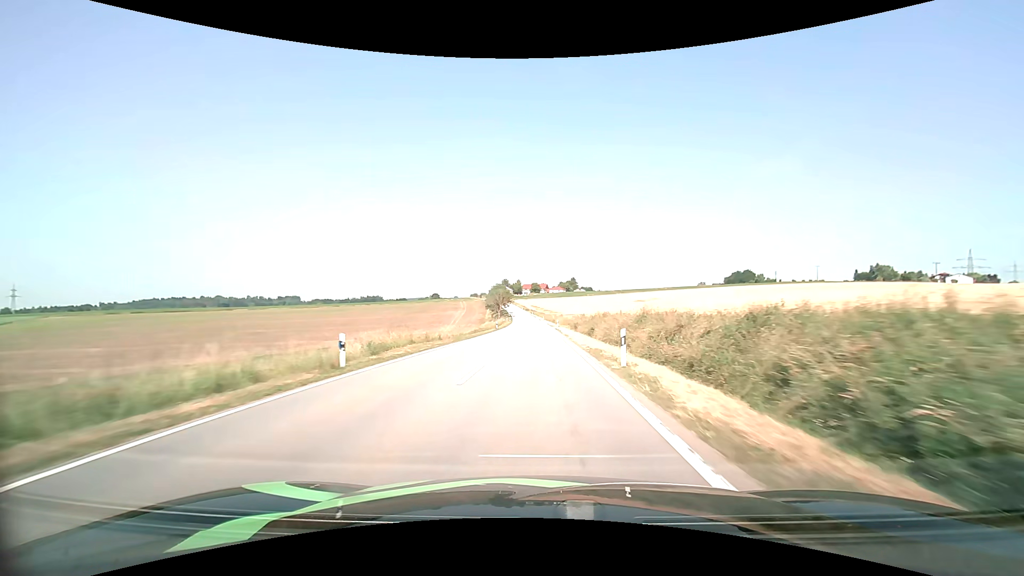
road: tertiary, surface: asphalt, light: Day
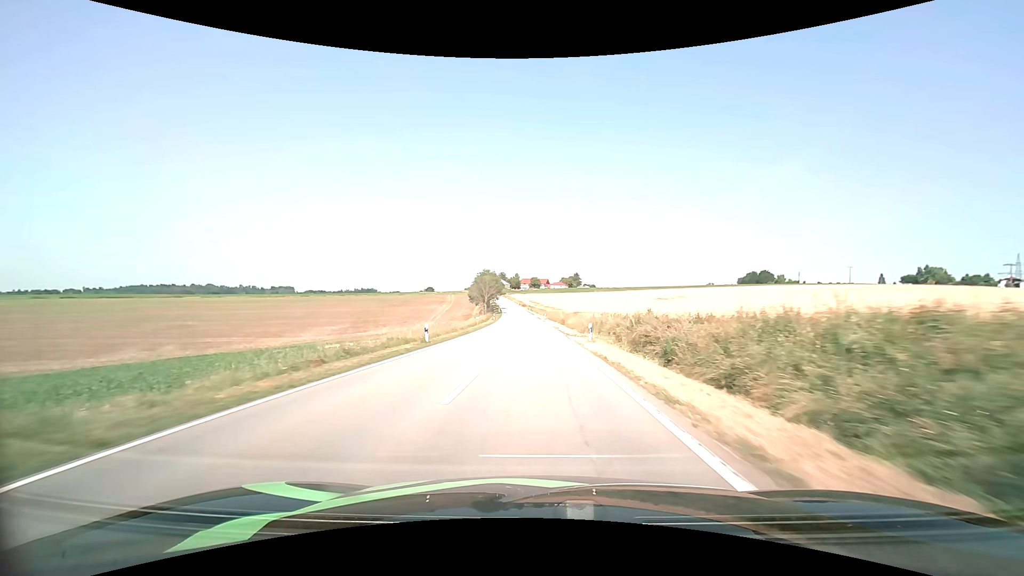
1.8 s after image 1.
(0.0, +40.0) m; 0°
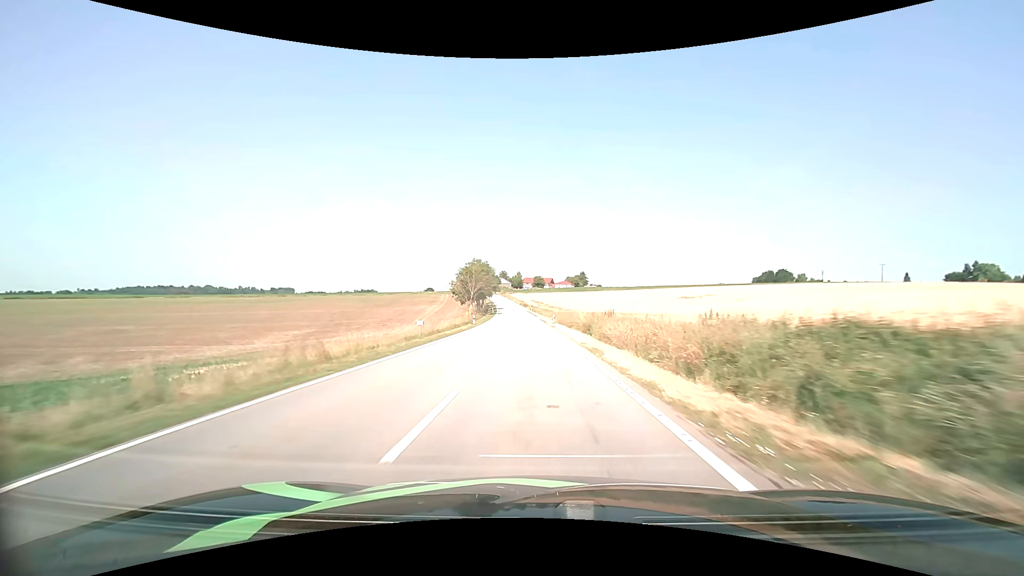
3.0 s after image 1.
(0.0, +27.2) m; 0°
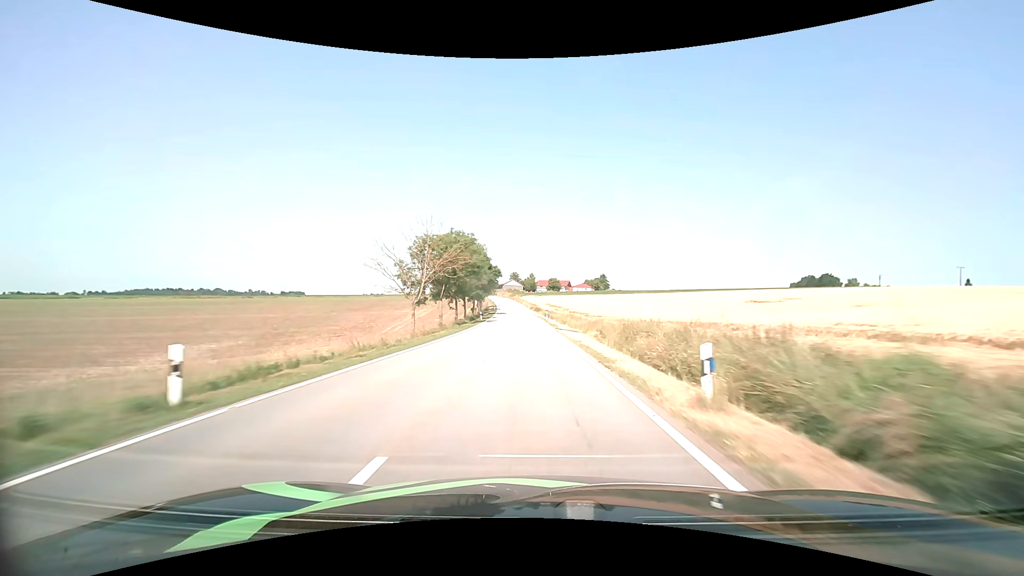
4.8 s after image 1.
(-0.6, +41.2) m; -2°
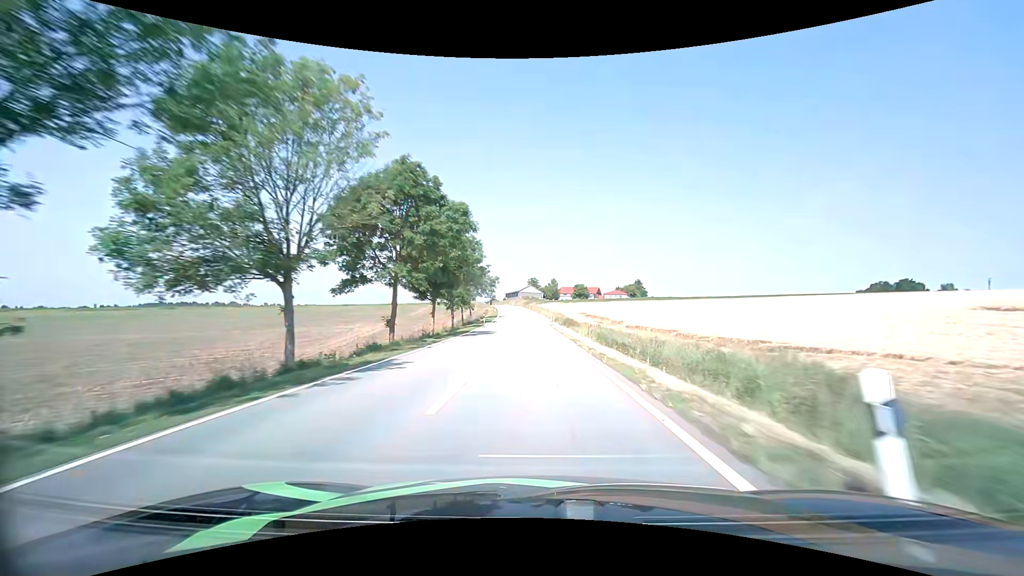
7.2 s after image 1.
(-1.2, +55.7) m; -2°
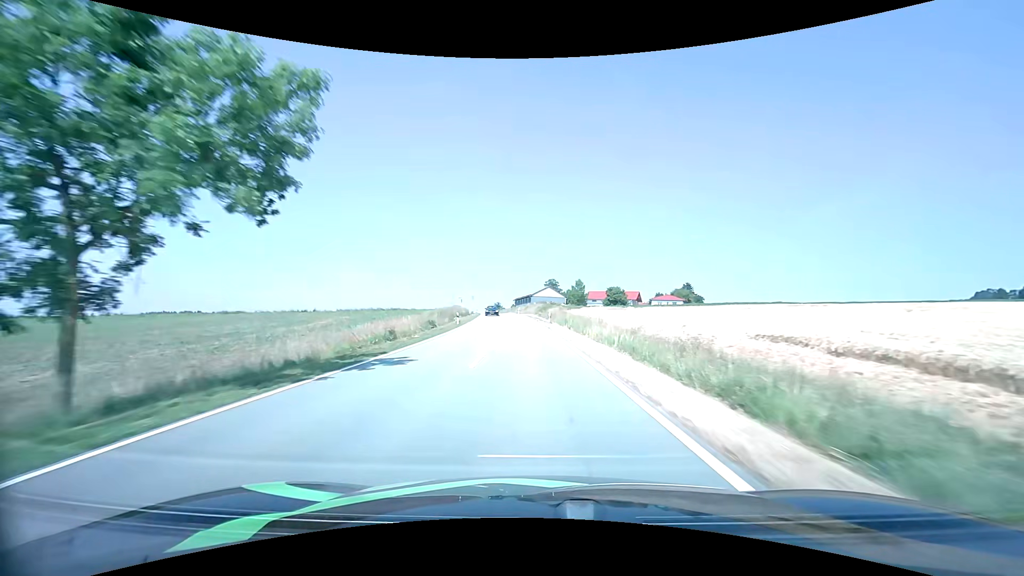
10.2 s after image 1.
(-1.4, +68.9) m; -2°
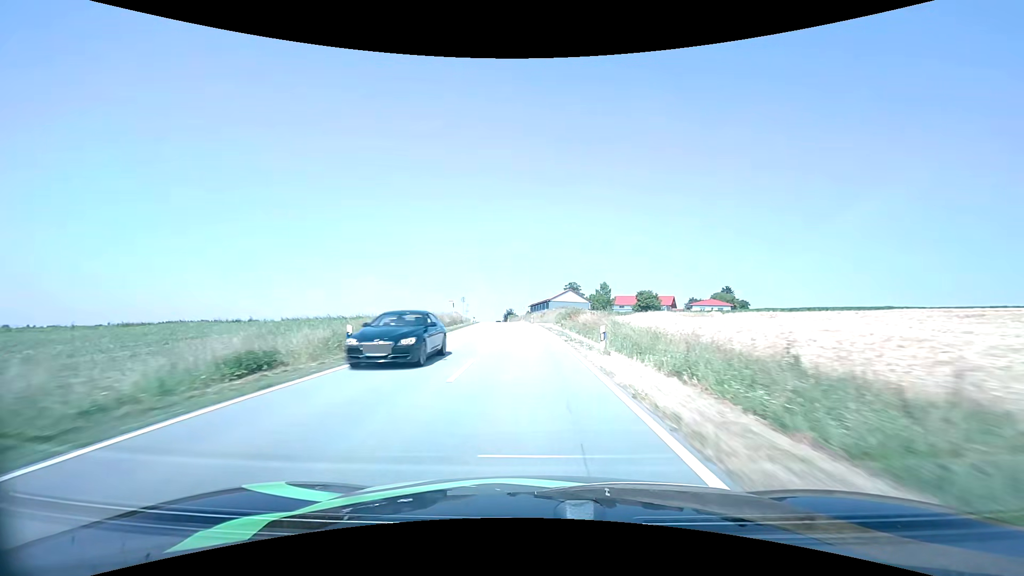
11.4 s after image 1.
(-0.4, +26.8) m; -2°
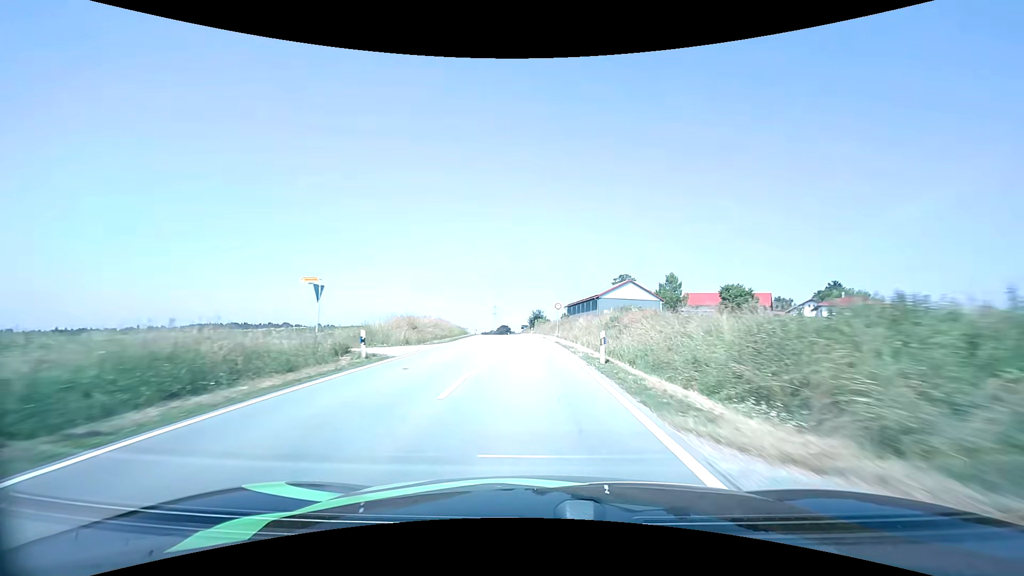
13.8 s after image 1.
(-1.8, +50.8) m; -4°
(0, +10) (0, +20) (-1, +30) (-1, +40) (-2, +50) (-2, +60) (-3, +70) (-4, +80) (-5, +90) (-6, +100) m
